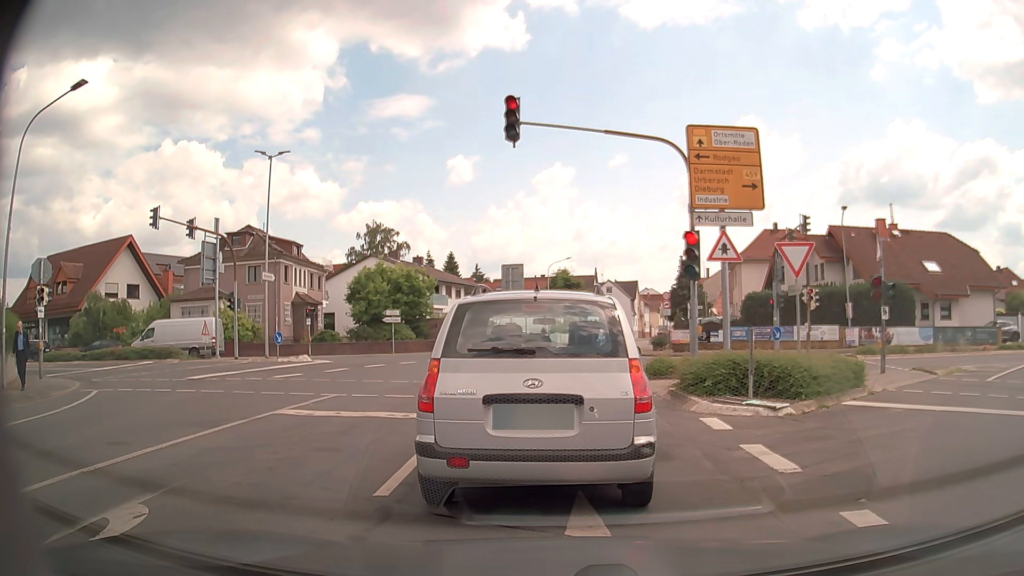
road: tertiary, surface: asphalt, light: Day
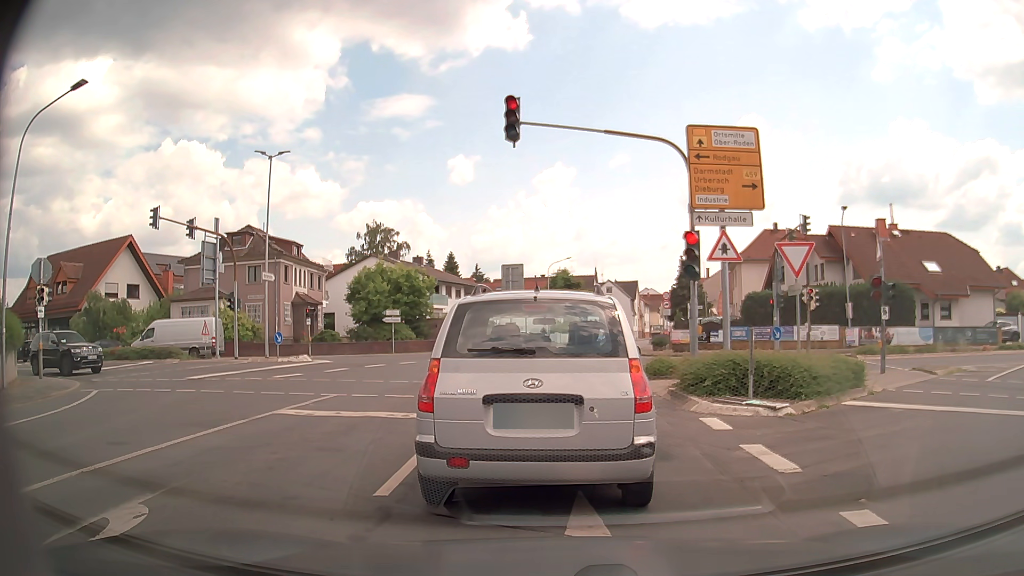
(0.0, 0.0) m; 0°
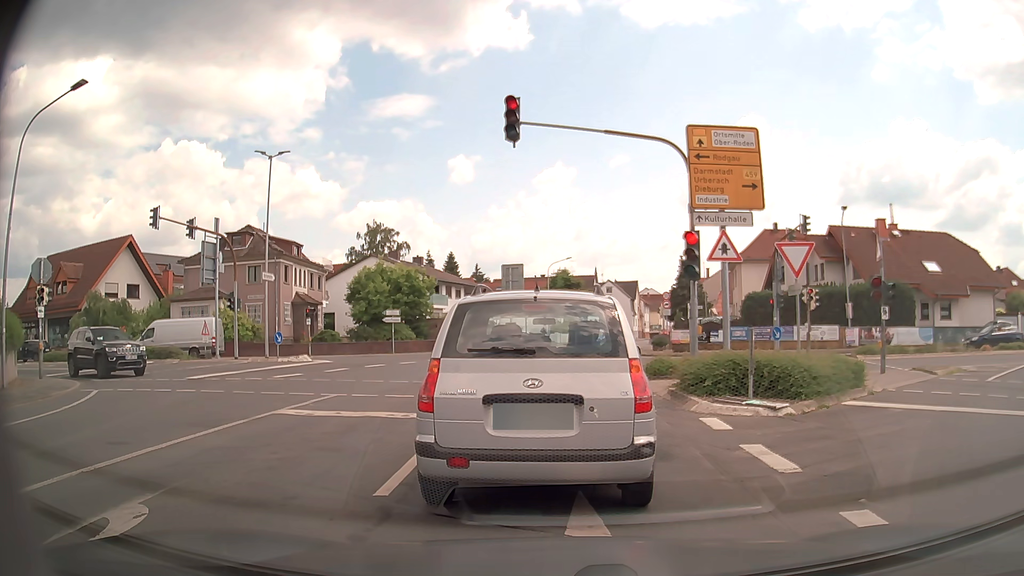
(0.0, 0.0) m; 0°
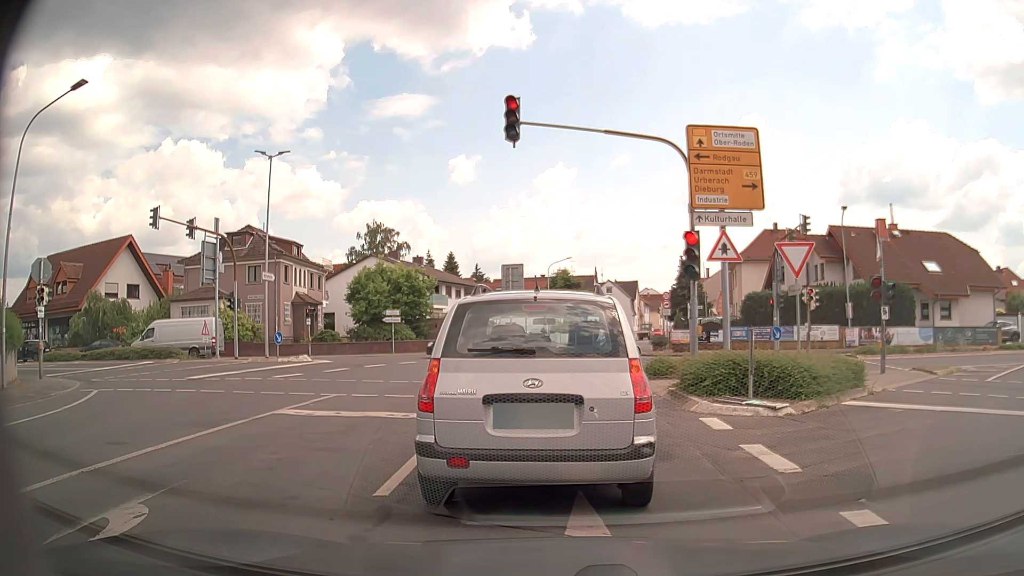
(0.0, 0.0) m; 0°
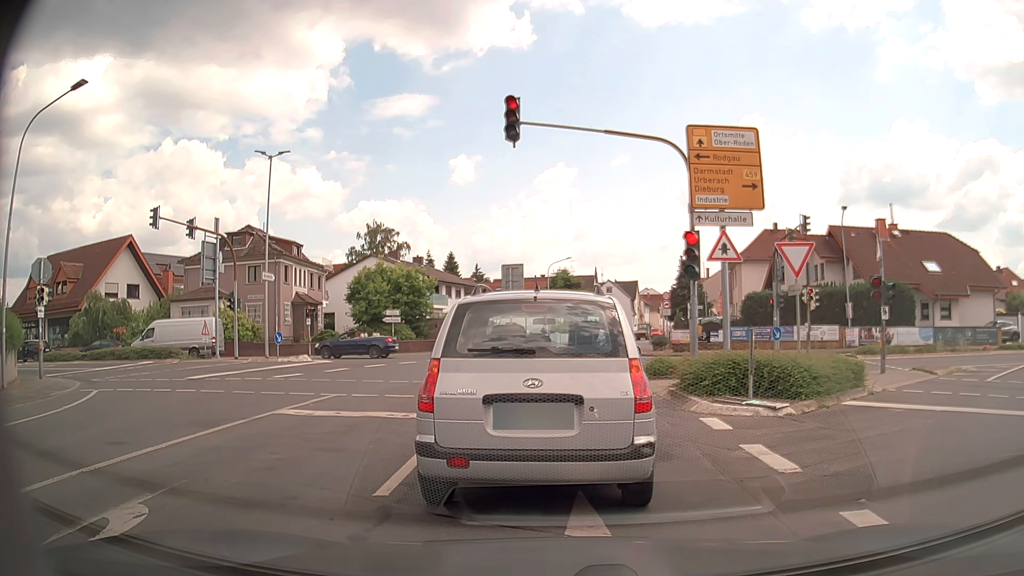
(0.0, 0.0) m; 0°
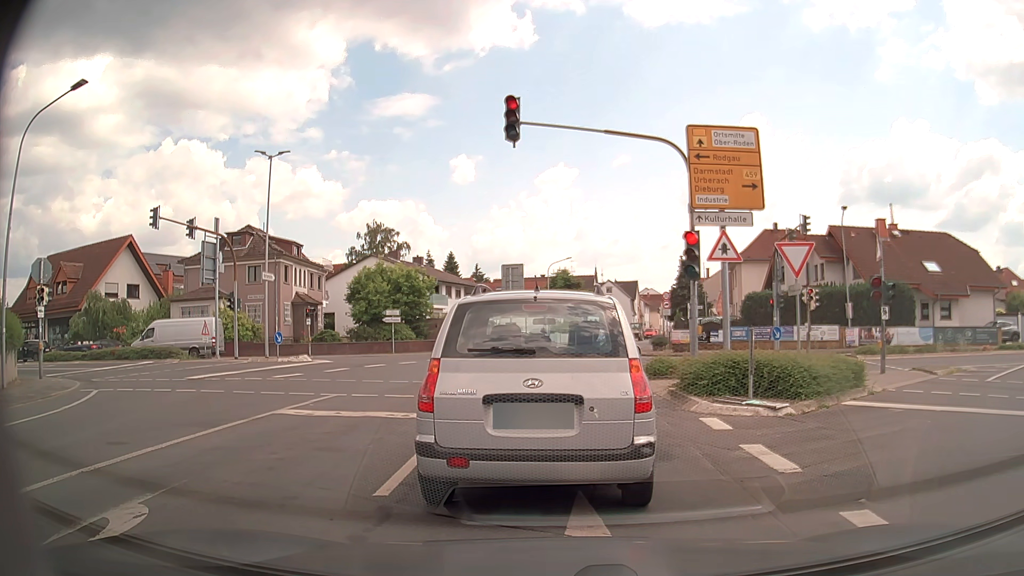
(0.0, 0.0) m; 0°
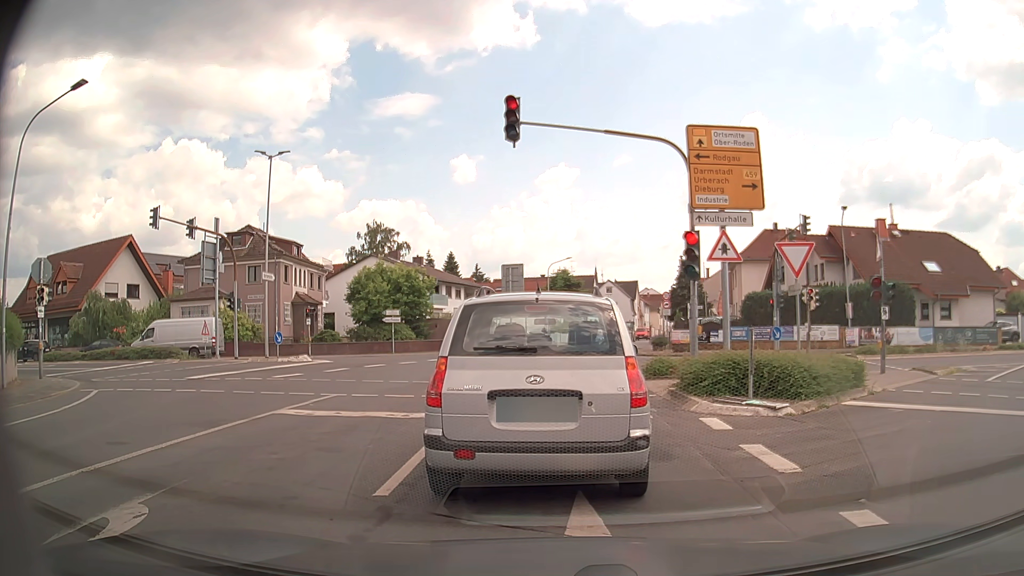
(0.0, 0.0) m; 0°
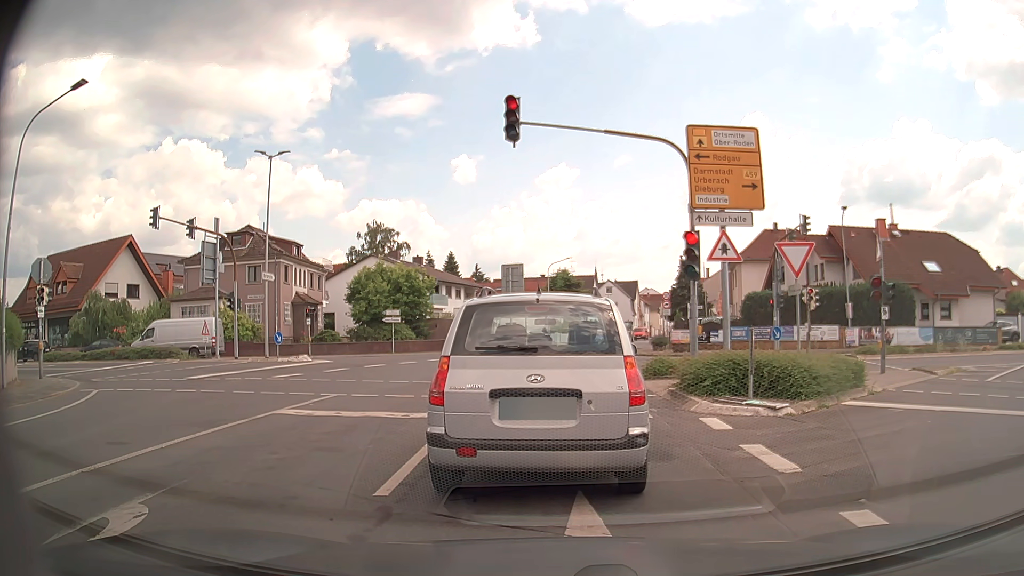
(0.0, 0.0) m; 0°
